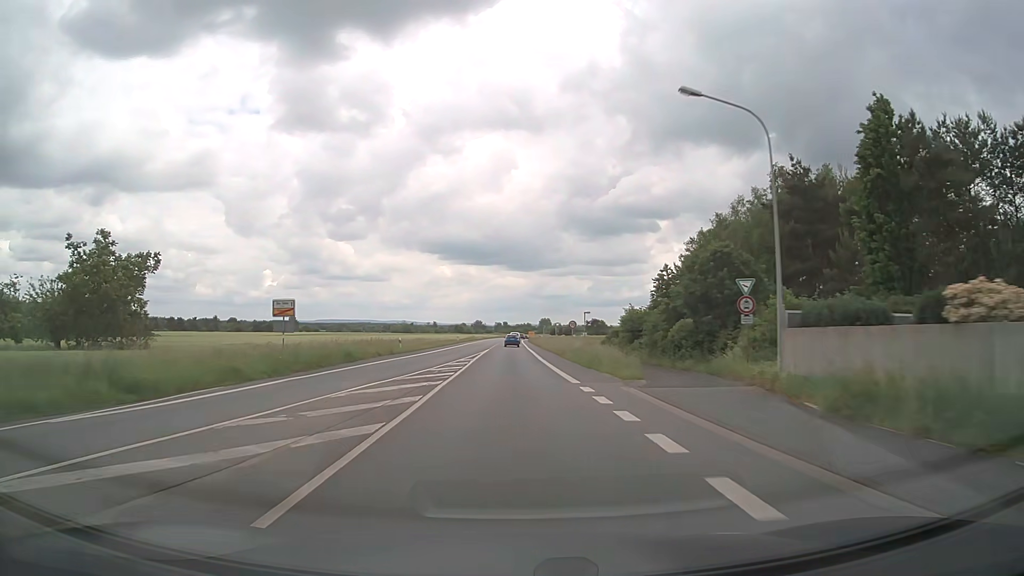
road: primary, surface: asphalt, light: Day
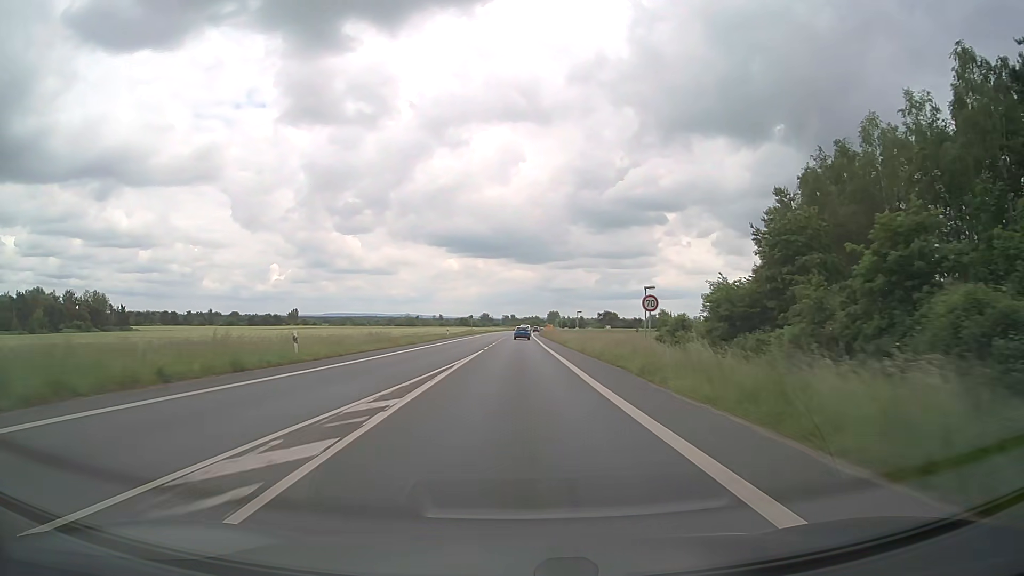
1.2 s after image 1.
(-0.4, +26.8) m; -1°
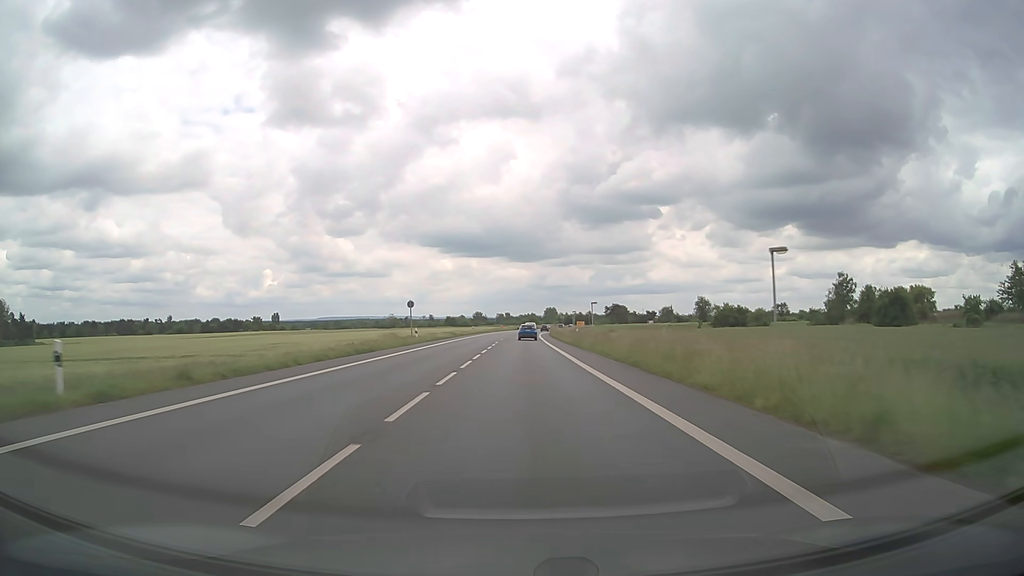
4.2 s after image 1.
(0.0, +67.7) m; 0°
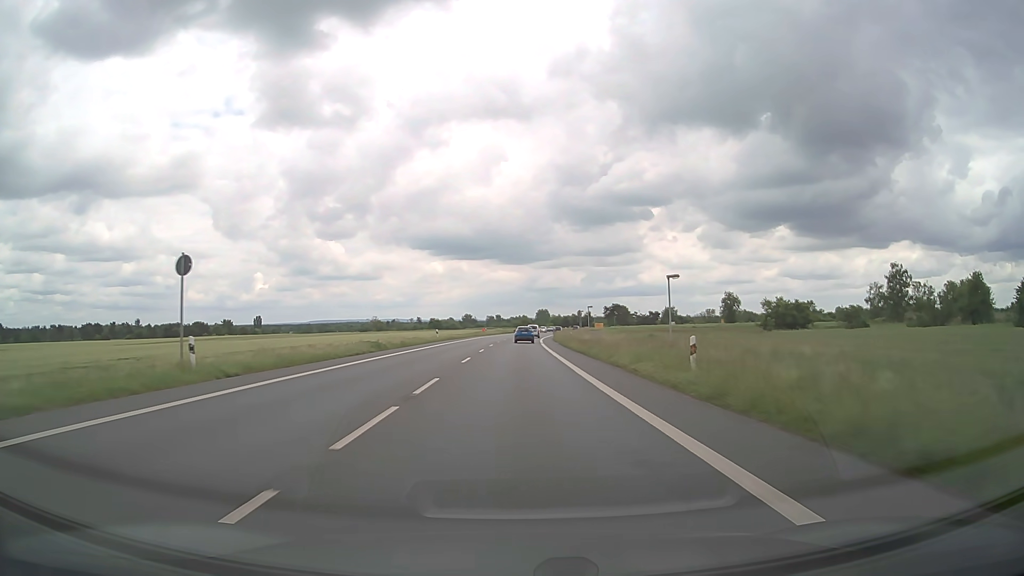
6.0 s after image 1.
(+0.2, +38.3) m; +1°
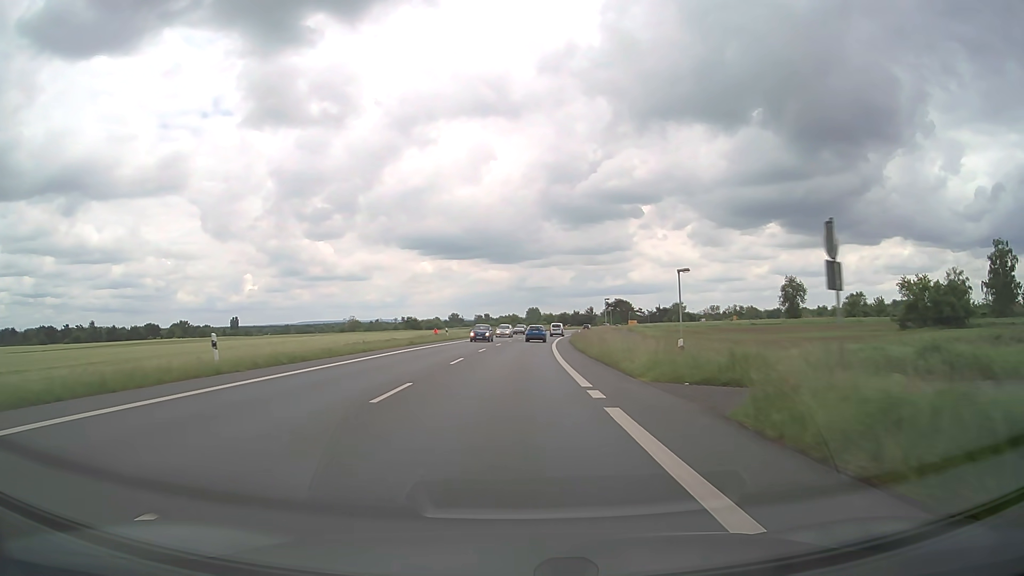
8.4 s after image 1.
(+0.5, +49.9) m; +1°
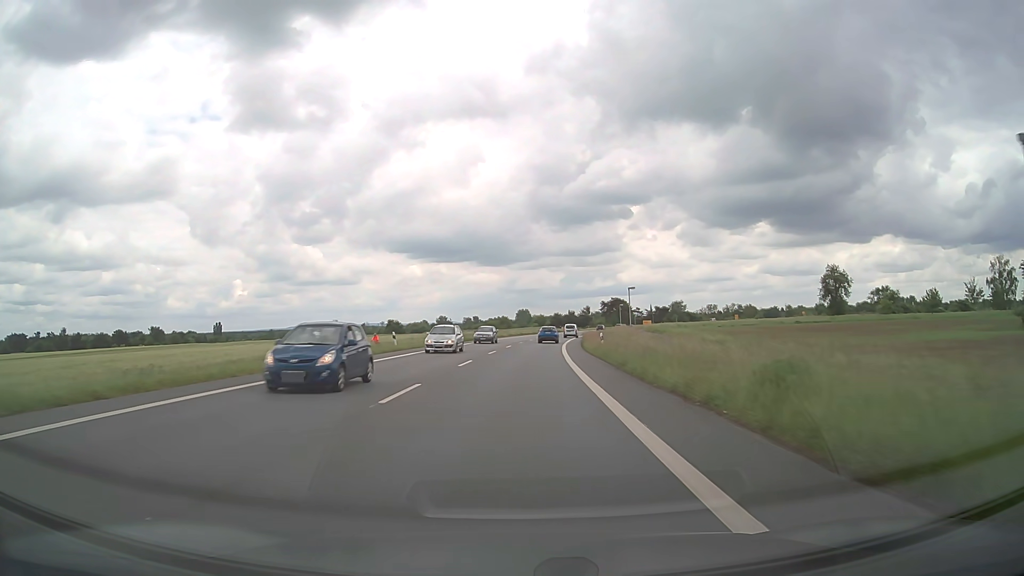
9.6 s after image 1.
(+0.2, +23.9) m; +1°
(0, +10) (0, +20) (0, +30) (+1, +40) (+2, +50) (+2, +60) (+3, +70) (+4, +80) (+6, +90) (+7, +100) m
